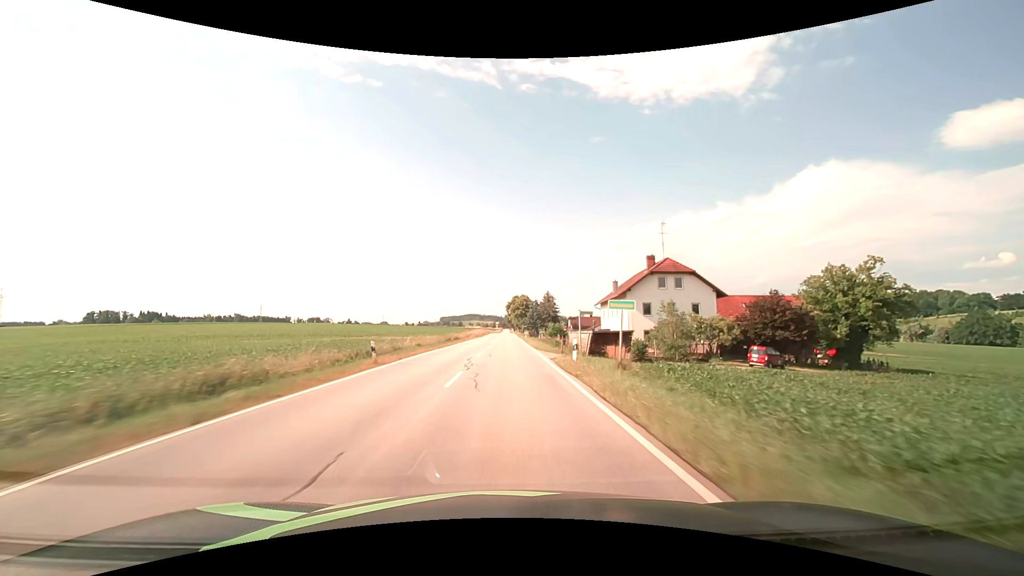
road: secondary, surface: asphalt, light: Day
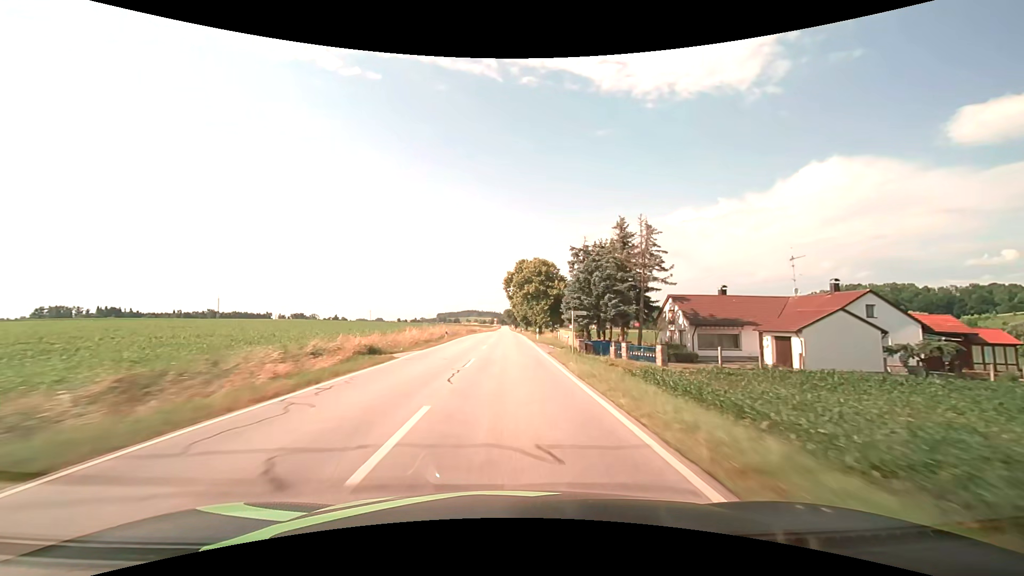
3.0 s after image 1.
(-0.1, +79.2) m; 0°
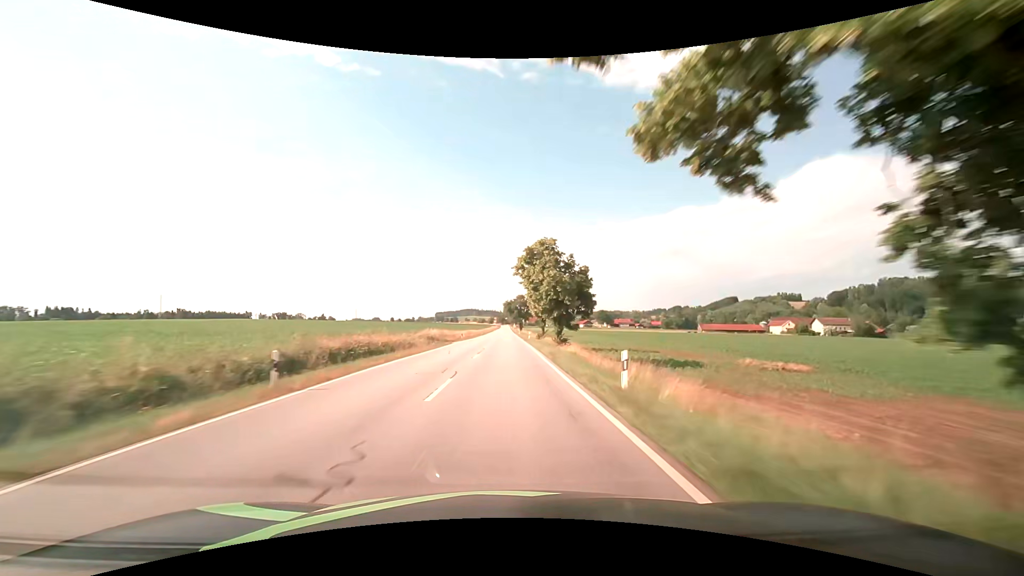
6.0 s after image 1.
(0.0, +79.2) m; 0°
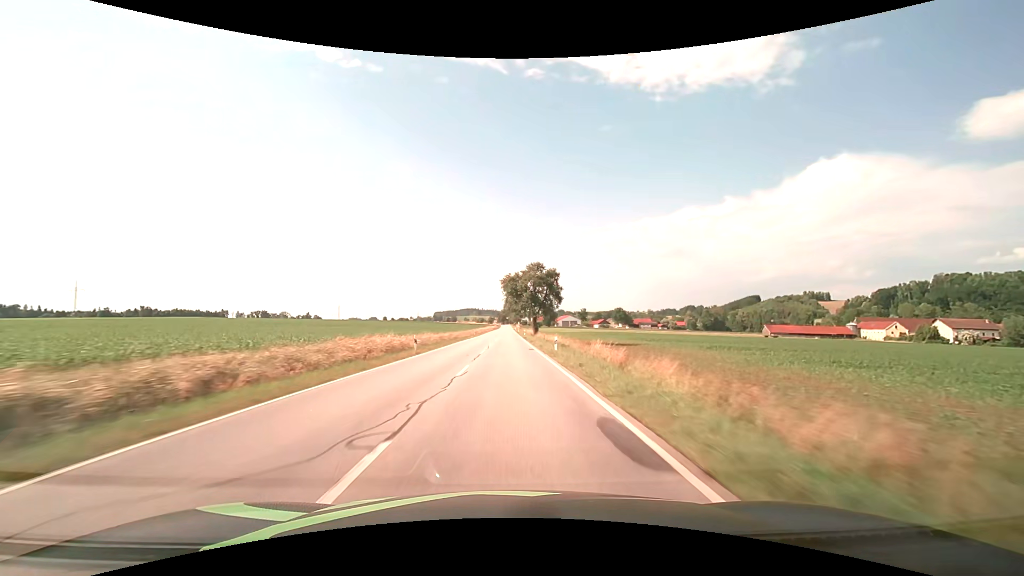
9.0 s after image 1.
(+0.3, +79.3) m; 0°
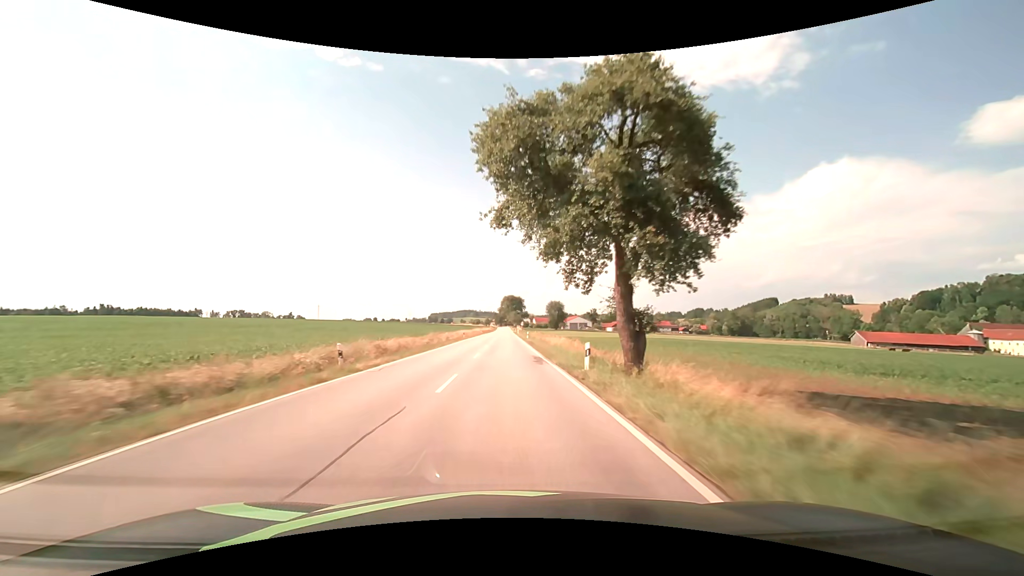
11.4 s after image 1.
(0.0, +63.3) m; 0°
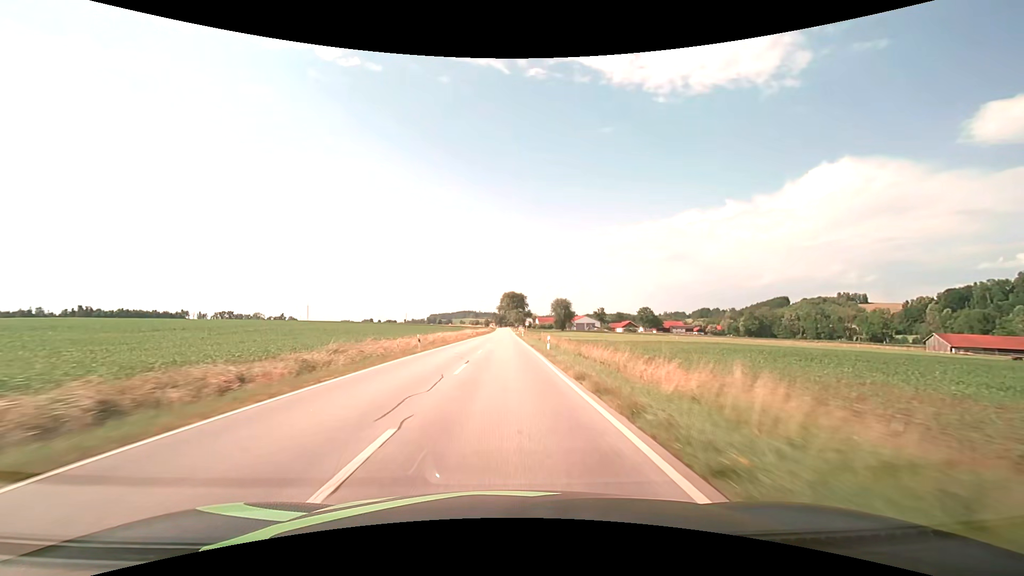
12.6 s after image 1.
(0.0, +31.6) m; 0°
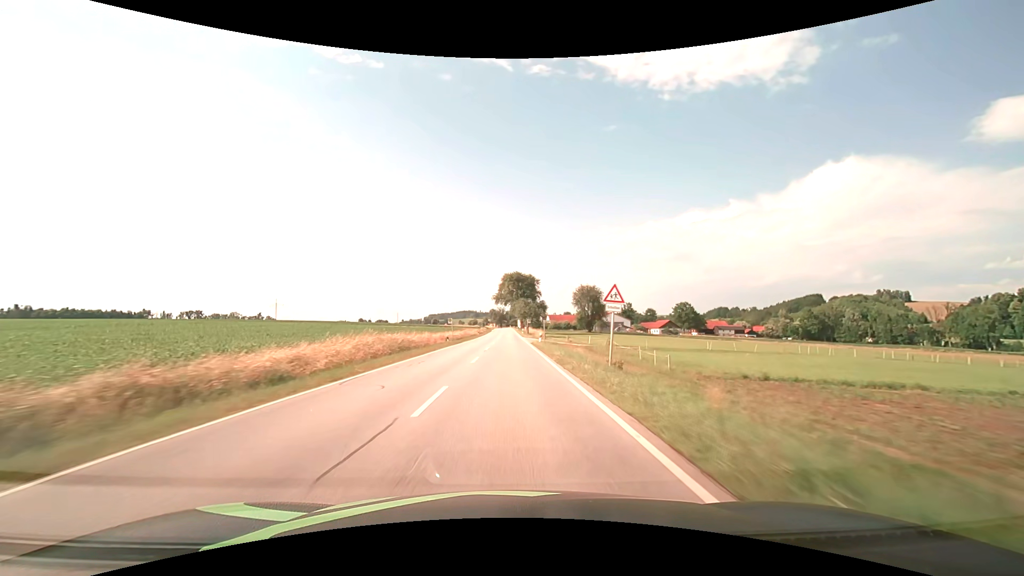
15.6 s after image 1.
(-0.3, +79.0) m; 0°
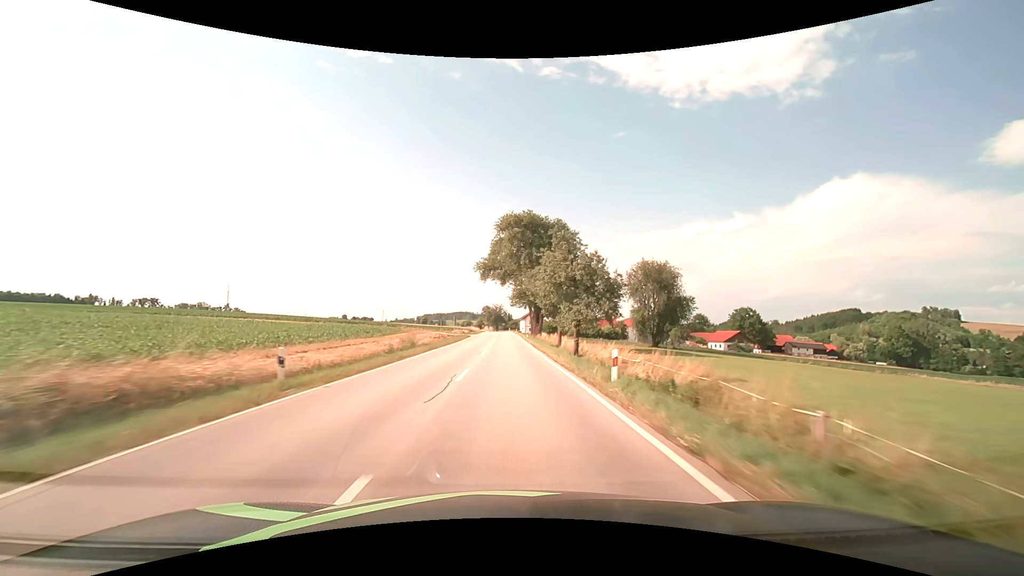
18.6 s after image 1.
(+0.1, +80.4) m; 0°
(0, +10) (0, +20) (0, +30) (0, +40) (0, +50) (0, +60) (0, +70) (0, +80) (0, +90) (0, +100) m
